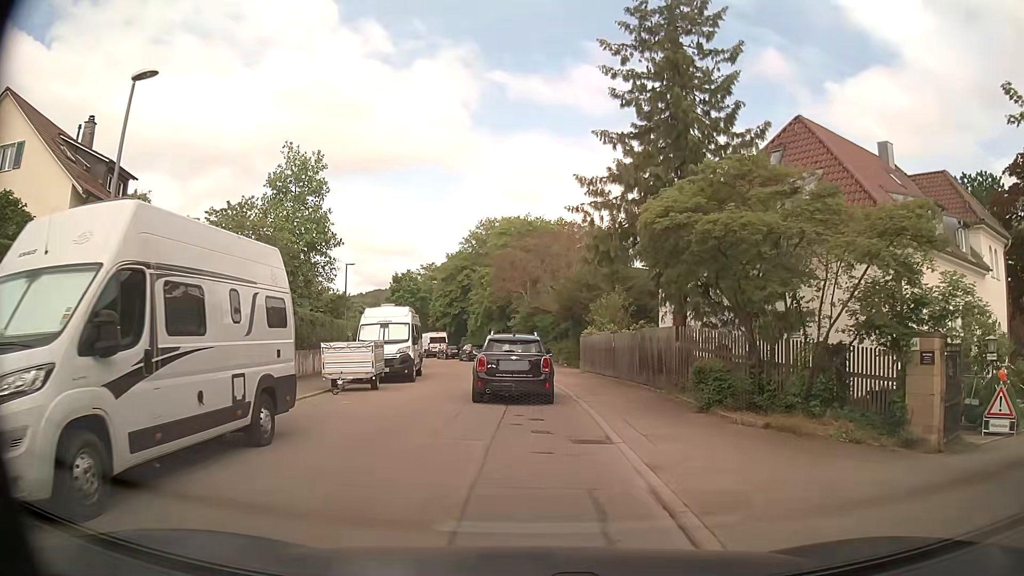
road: residential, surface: asphalt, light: Day
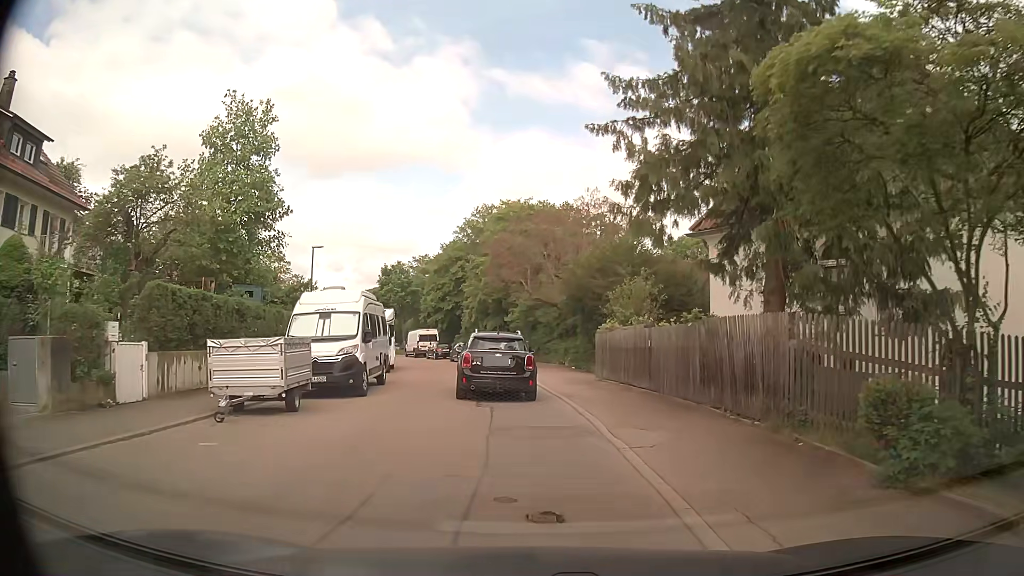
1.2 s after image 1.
(-0.2, +7.0) m; -2°
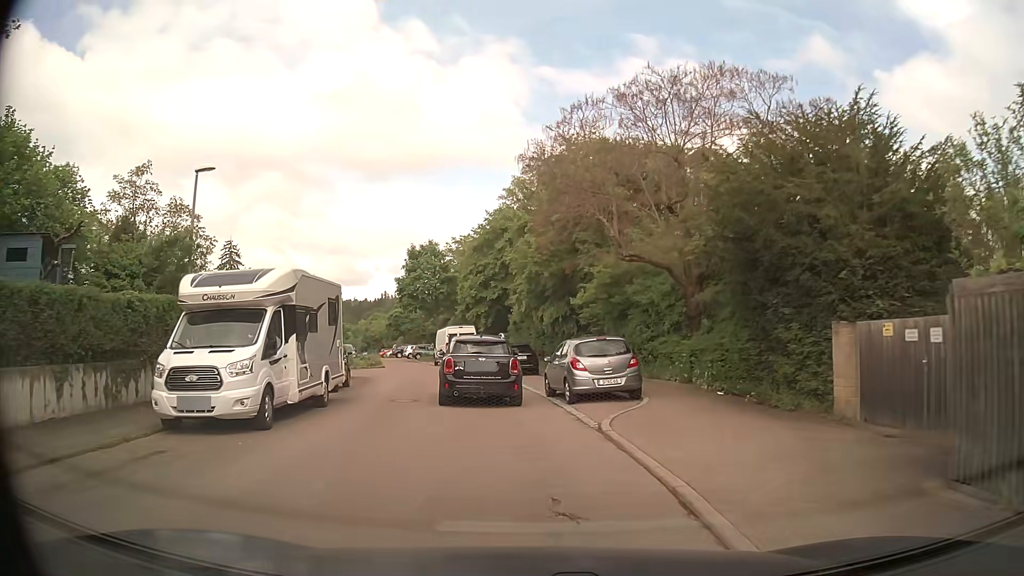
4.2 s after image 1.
(-0.5, +18.5) m; -5°
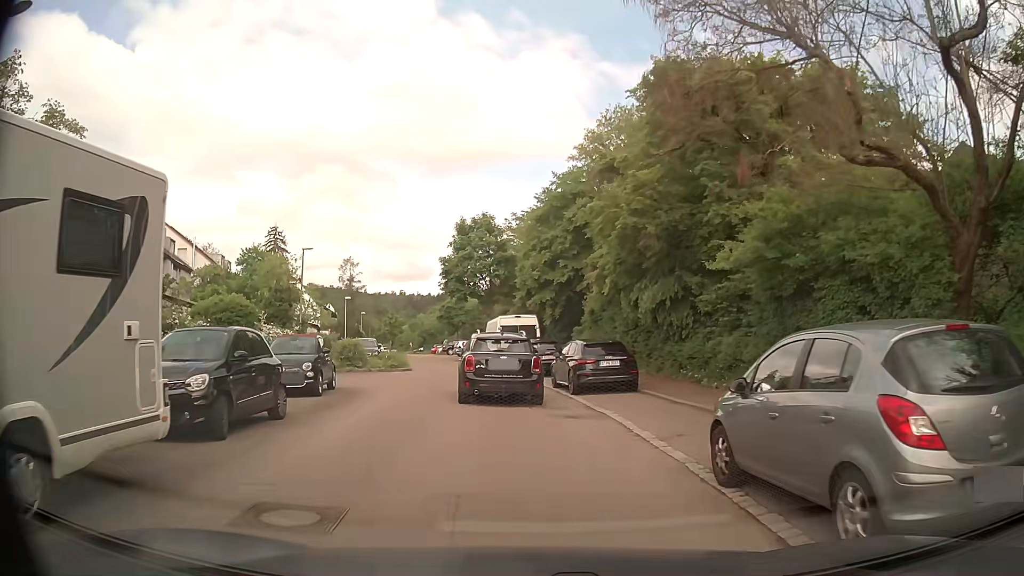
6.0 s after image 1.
(-0.7, +11.2) m; -6°
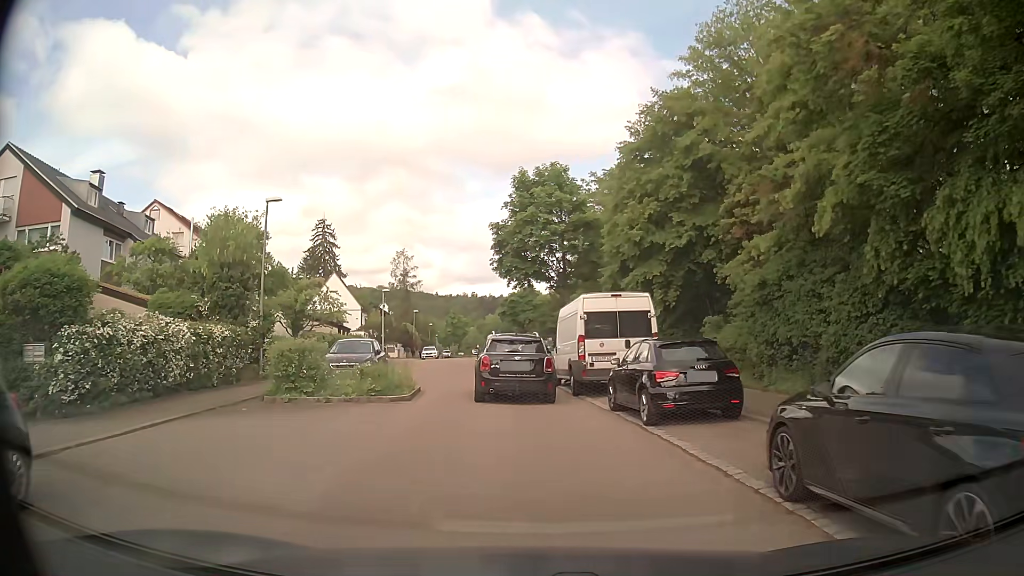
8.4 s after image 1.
(-0.7, +14.5) m; -6°
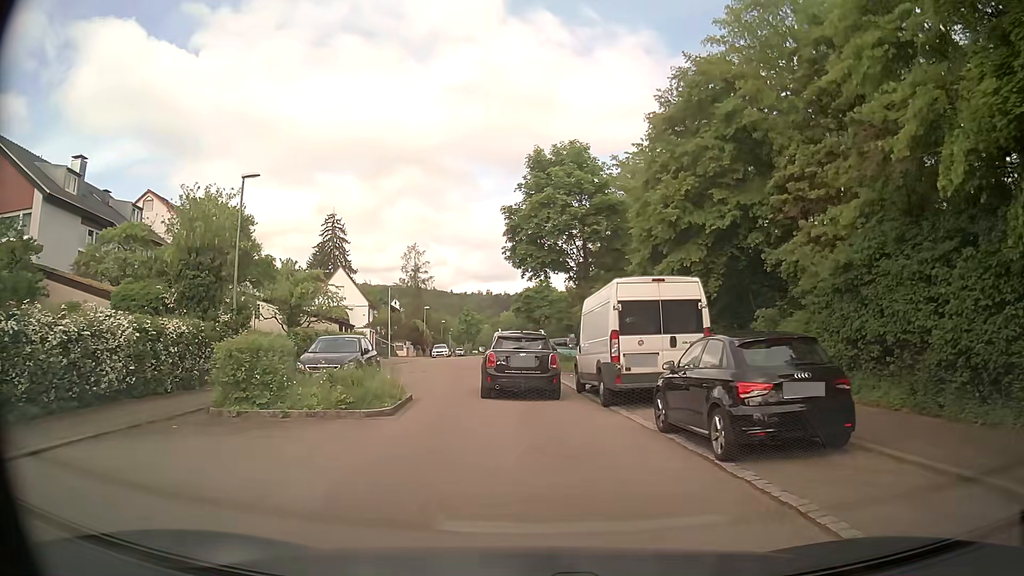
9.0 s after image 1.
(0.0, +3.6) m; 0°
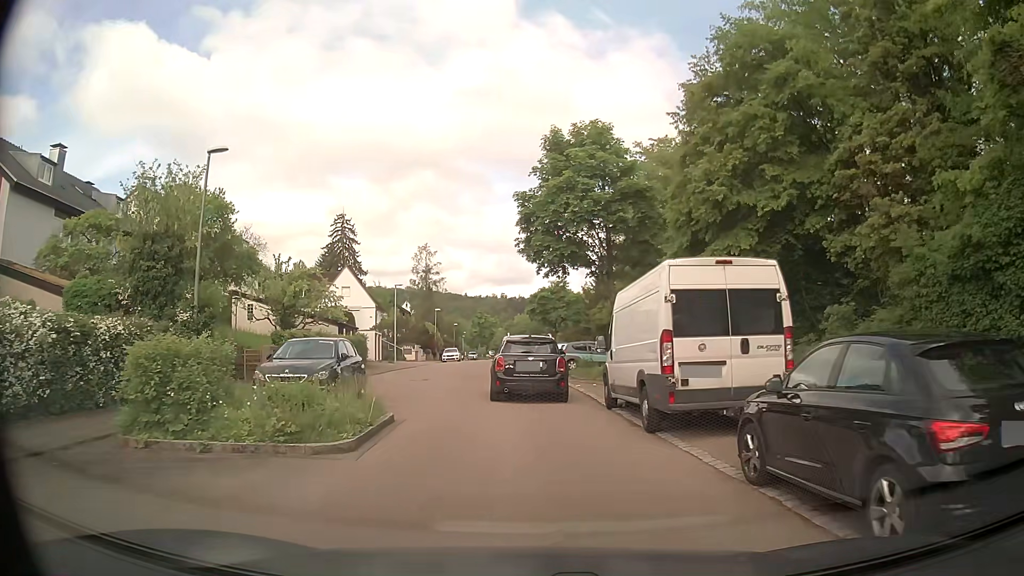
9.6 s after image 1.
(-0.1, +3.6) m; -2°
(0, +10) (0, +20) (-1, +30) (-1, +40) (-2, +50) (-2, +60) (-2, +70) (-3, +80) (-3, +90) (-3, +100) m
